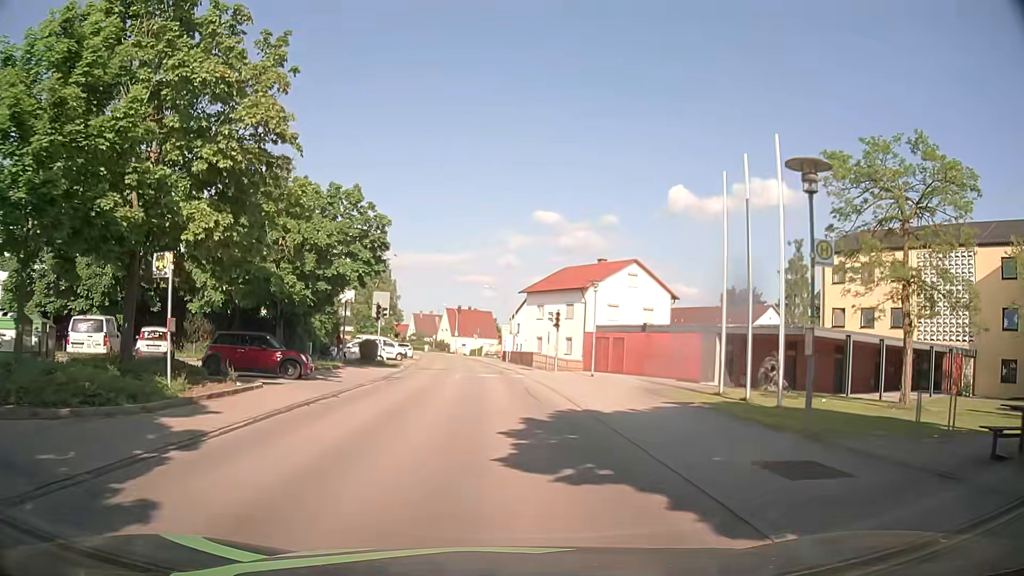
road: residential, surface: asphalt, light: Day
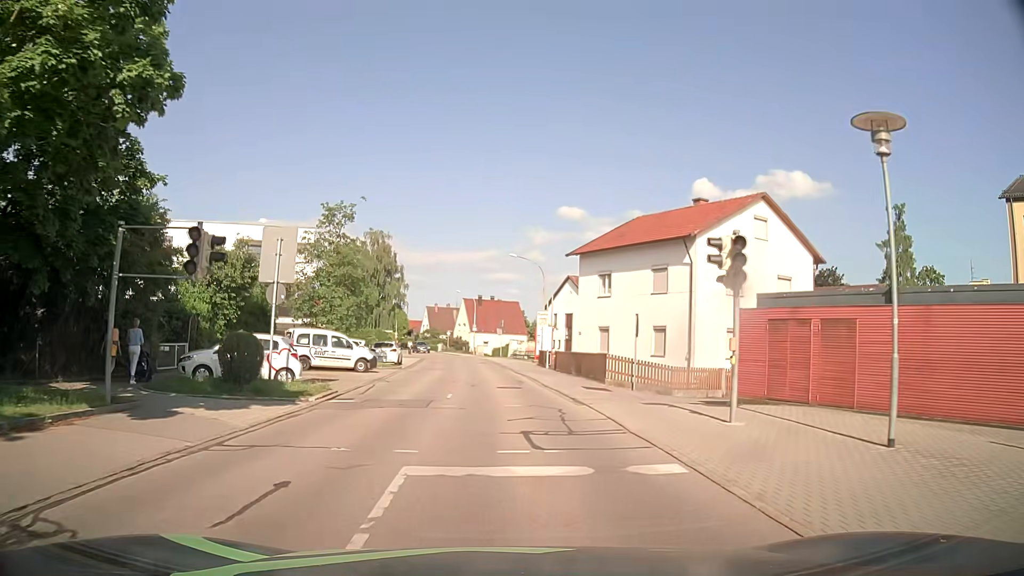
(-0.4, +23.2) m; -1°
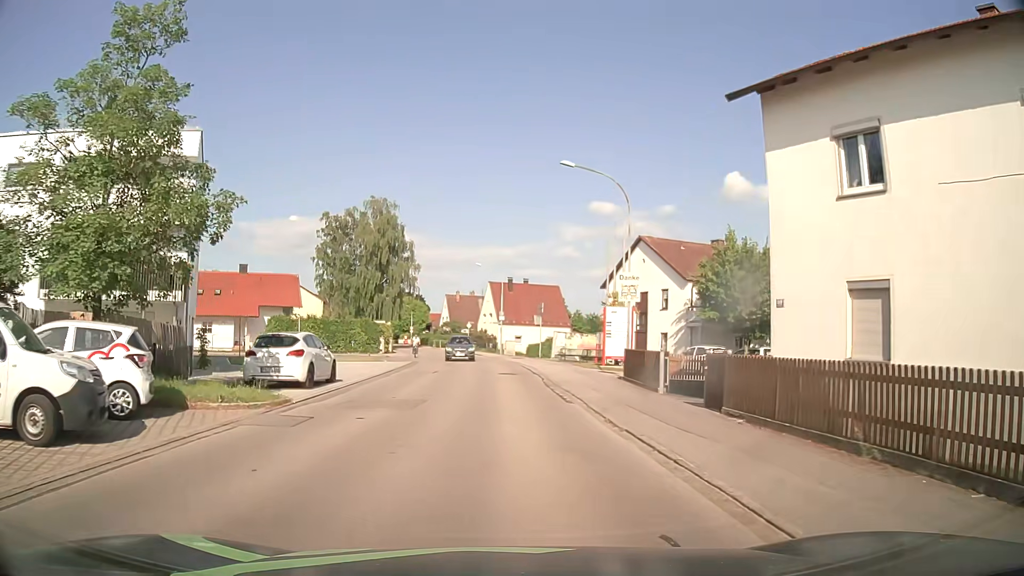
(-0.6, +23.5) m; -3°
(0, +10) (0, +20) (0, +30) (-1, +40) (-2, +50) (-4, +60) (-6, +69) (-9, +79) (-11, +89) (-14, +99) m
